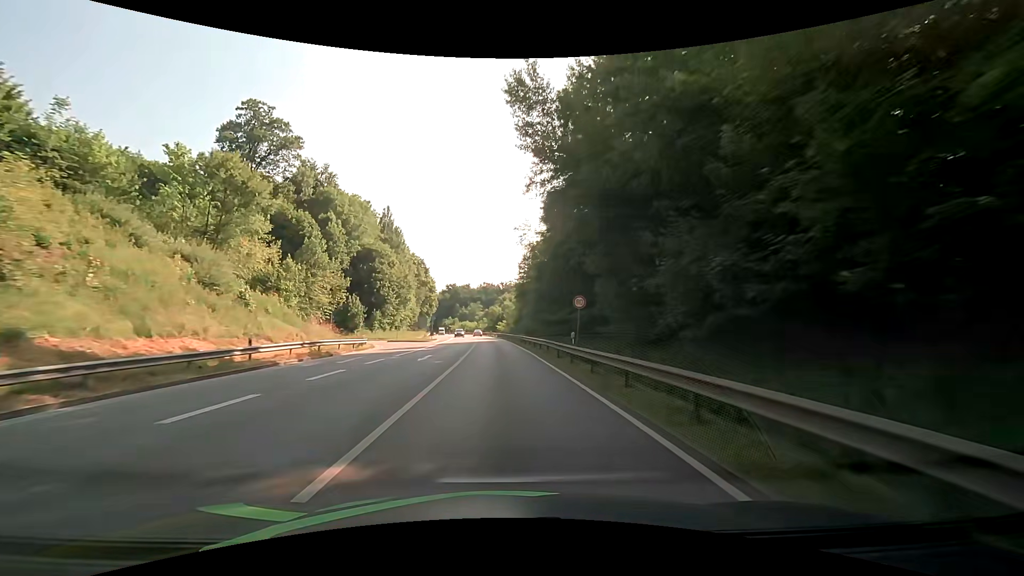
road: primary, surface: asphalt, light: Day
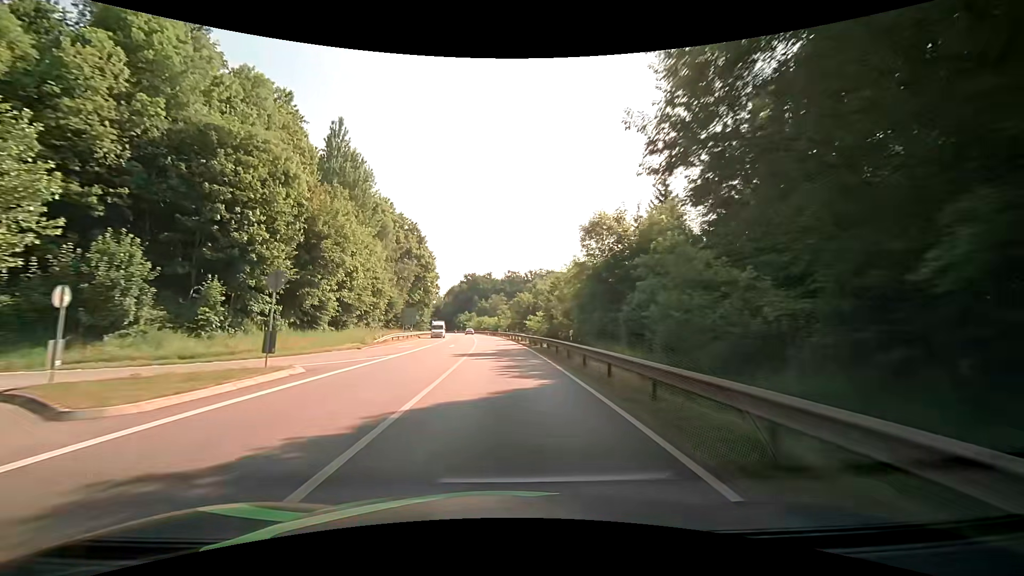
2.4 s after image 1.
(-1.5, +50.2) m; -3°
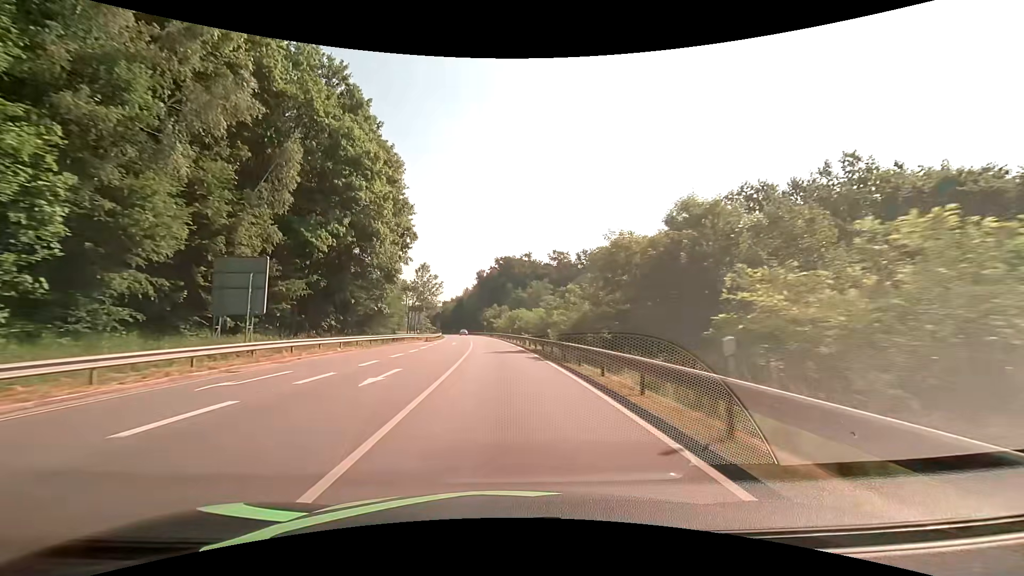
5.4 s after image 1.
(-2.1, +62.9) m; -4°
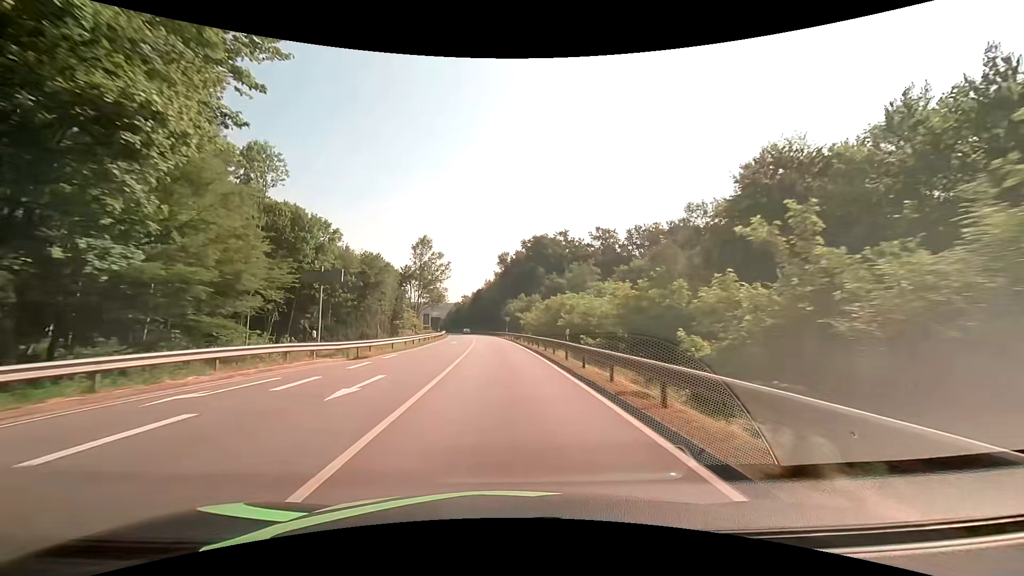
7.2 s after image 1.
(-1.0, +37.6) m; -3°
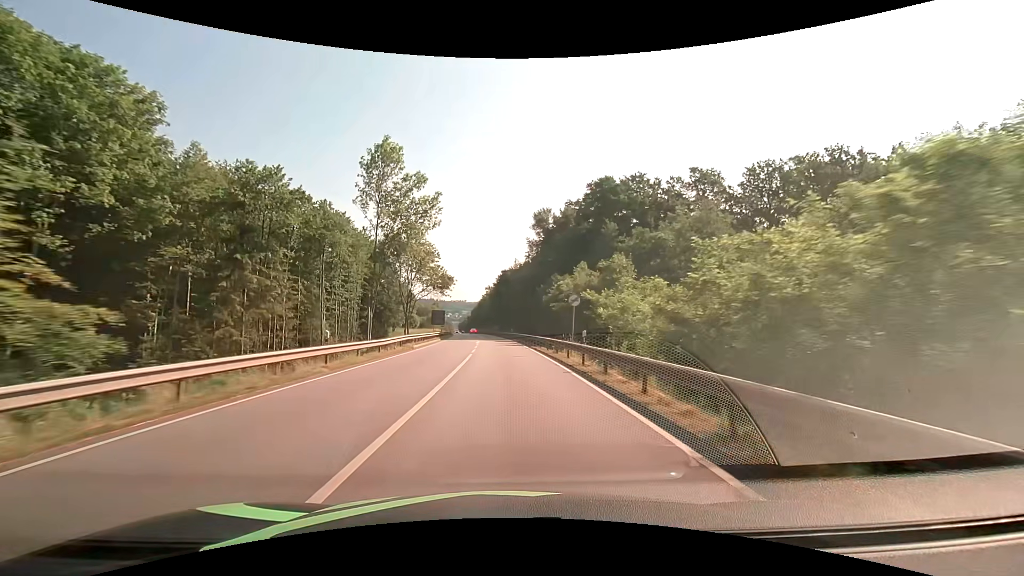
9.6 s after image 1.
(-1.8, +50.2) m; -4°
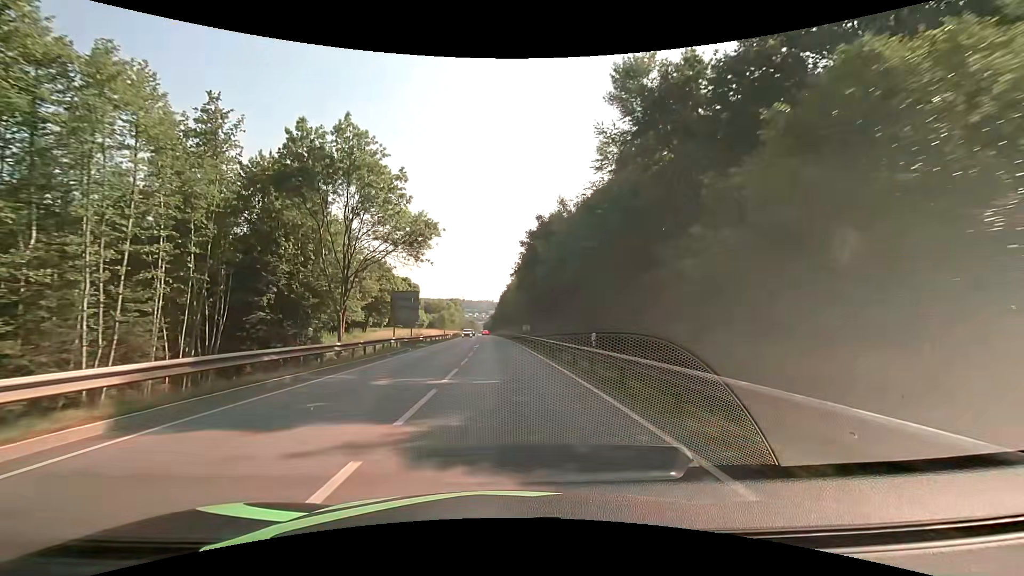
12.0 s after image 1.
(-1.2, +50.3) m; -3°
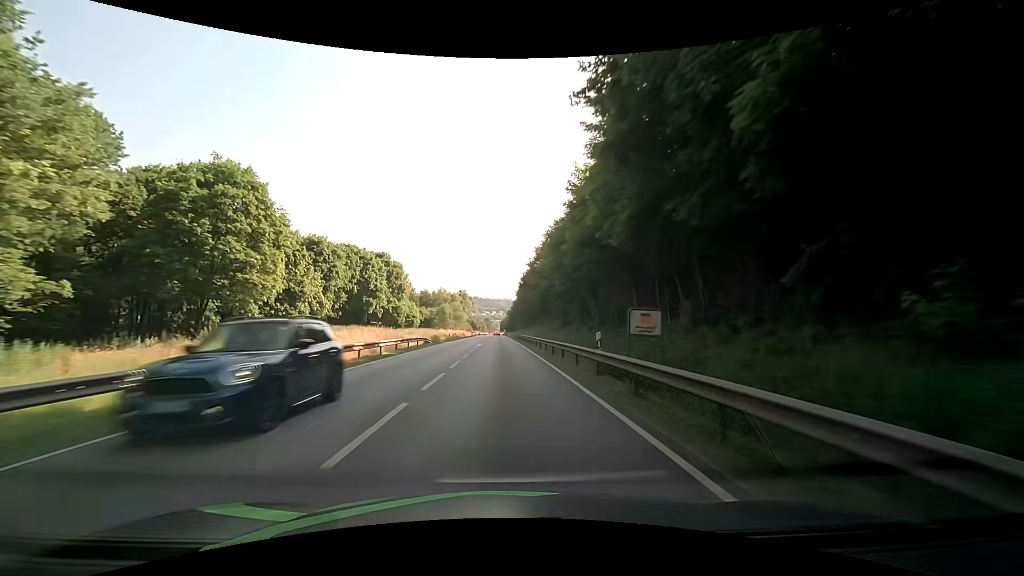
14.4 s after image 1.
(-1.0, +50.2) m; -2°
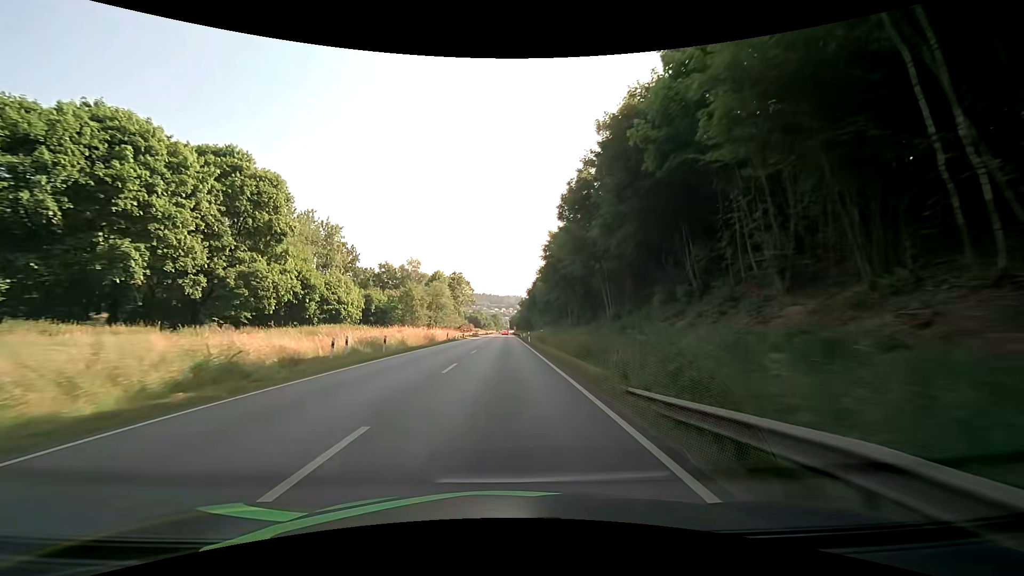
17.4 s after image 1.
(-1.0, +62.8) m; -1°
(0, +10) (0, +20) (0, +30) (0, +40) (0, +50) (0, +60) (0, +70) (0, +80) (0, +90) (0, +100) m
